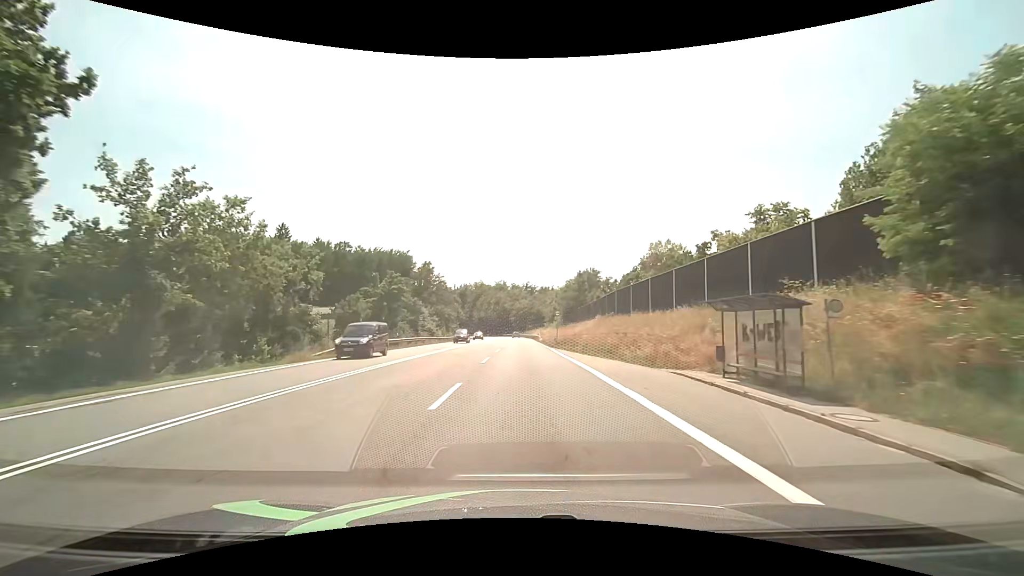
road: secondary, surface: asphalt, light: Day
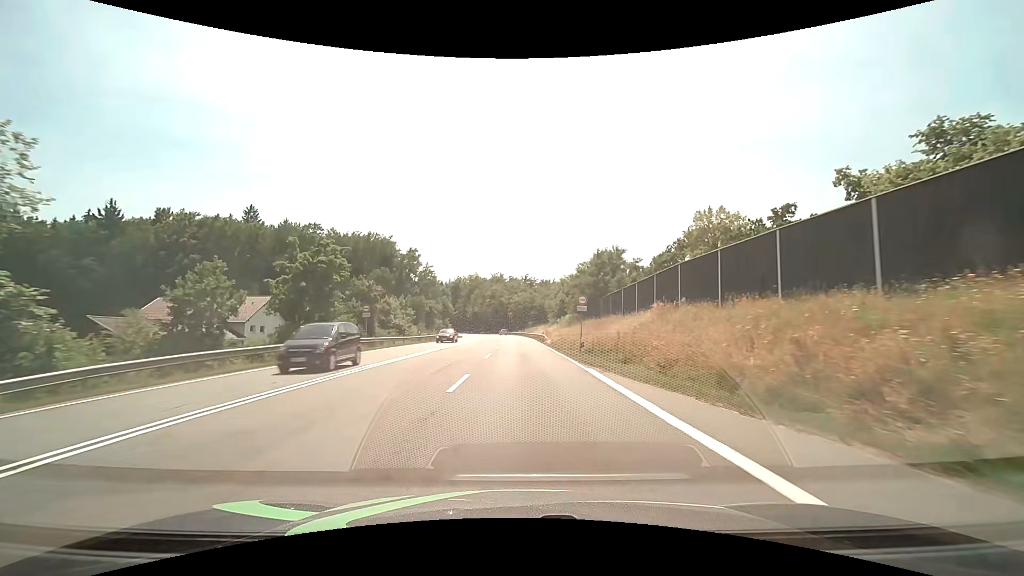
(0.0, +20.4) m; 0°
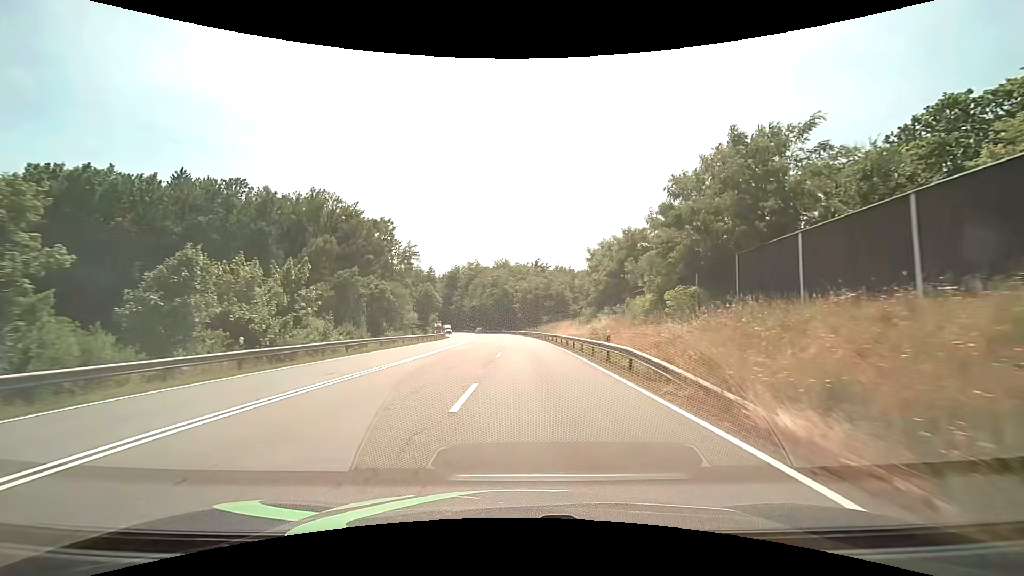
(-0.3, +37.7) m; -1°
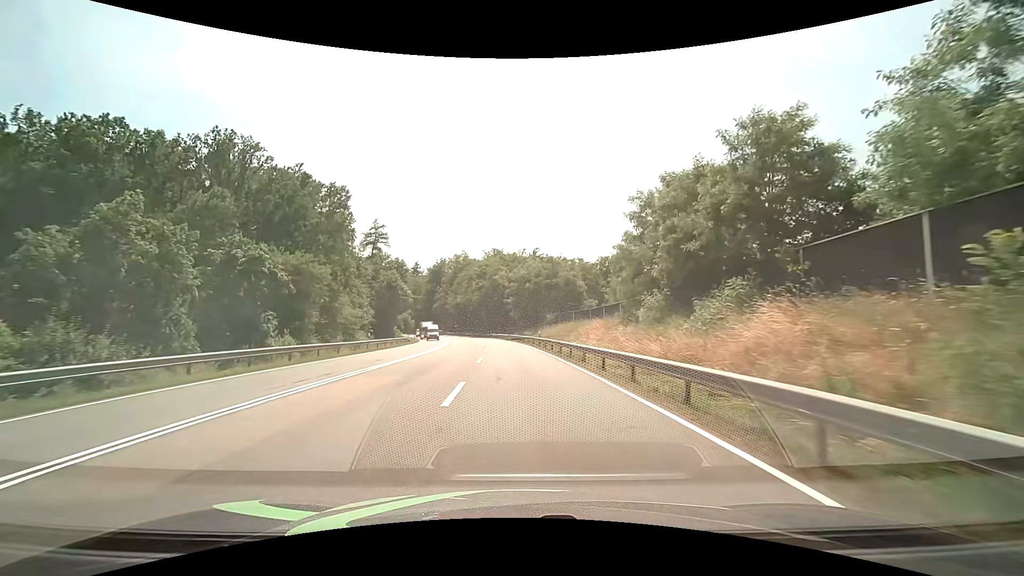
(+0.2, +26.1) m; +1°
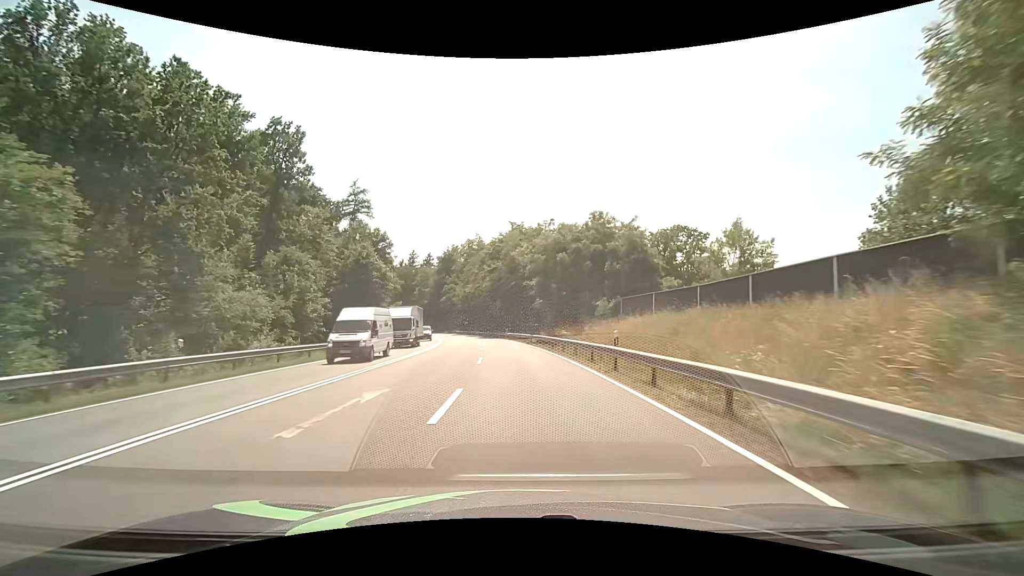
(-0.5, +25.8) m; -3°
(0, +10) (0, +20) (-1, +30) (-2, +40) (-3, +50) (-4, +60) (-6, +70) (-7, +80) (-10, +89) (-12, +99) m
